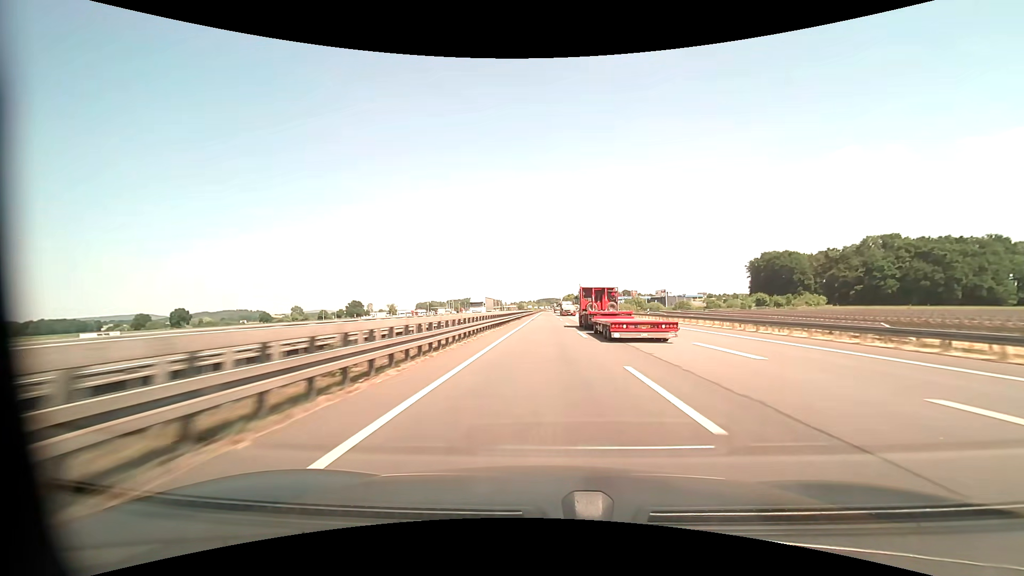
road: motorway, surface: asphalt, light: Day
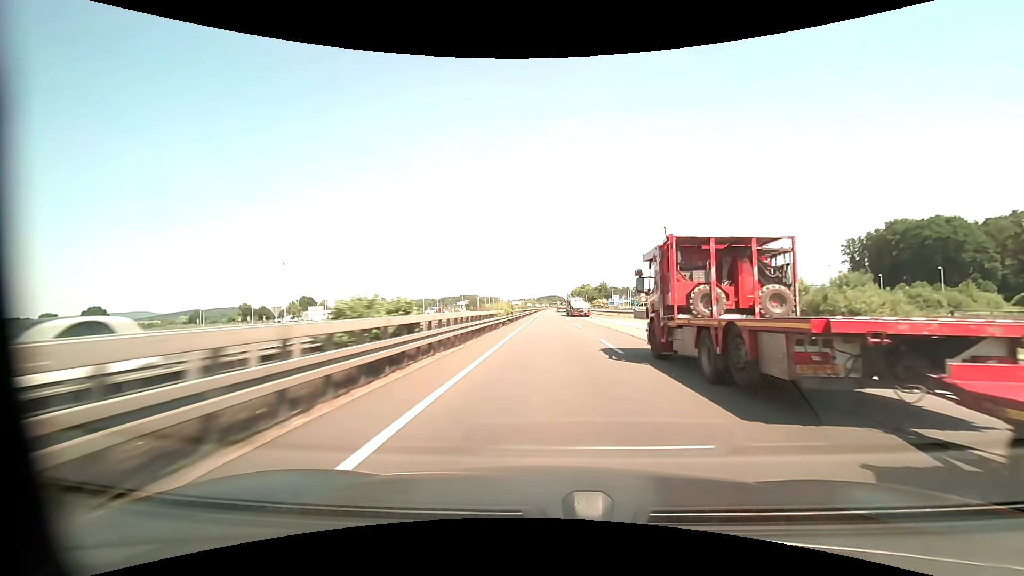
(-0.1, +99.2) m; 0°
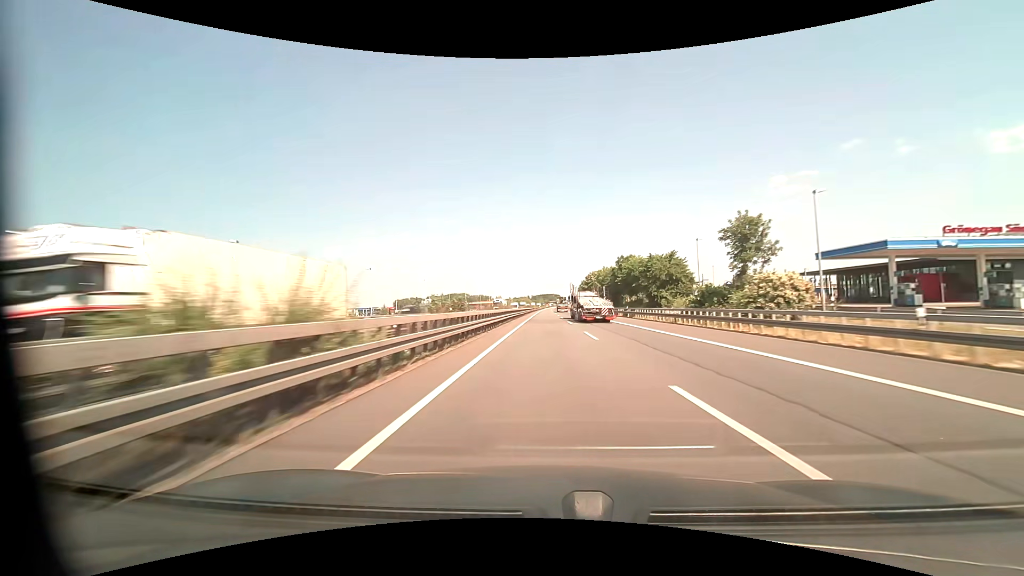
(+0.3, +102.0) m; 0°
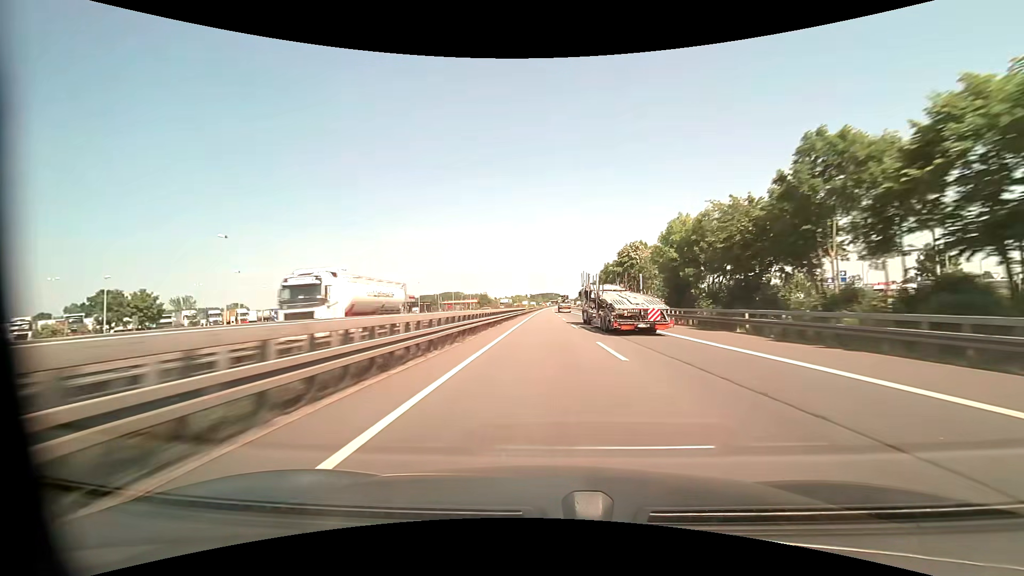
(-0.1, +61.7) m; 0°
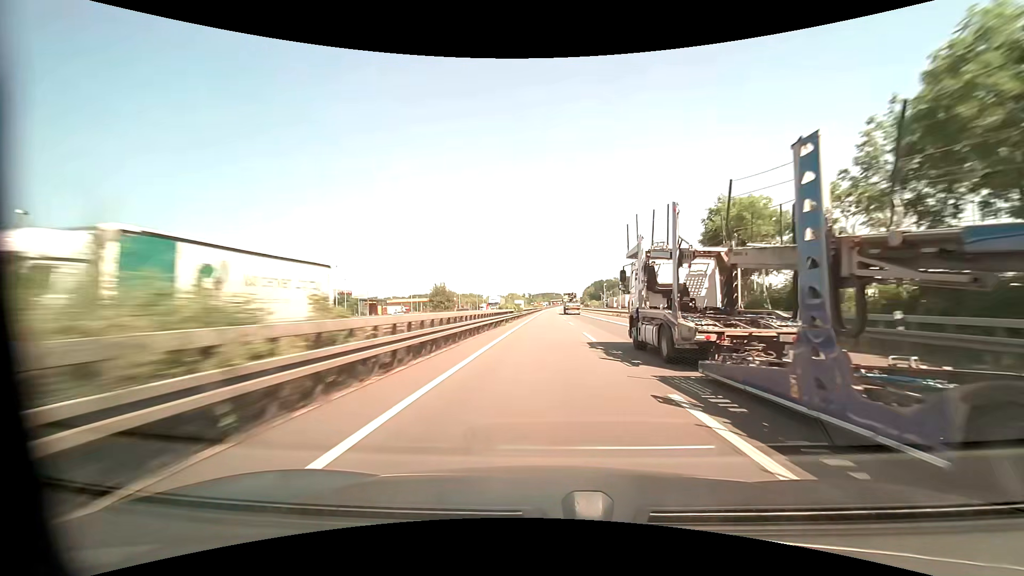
(0.0, +82.7) m; 0°
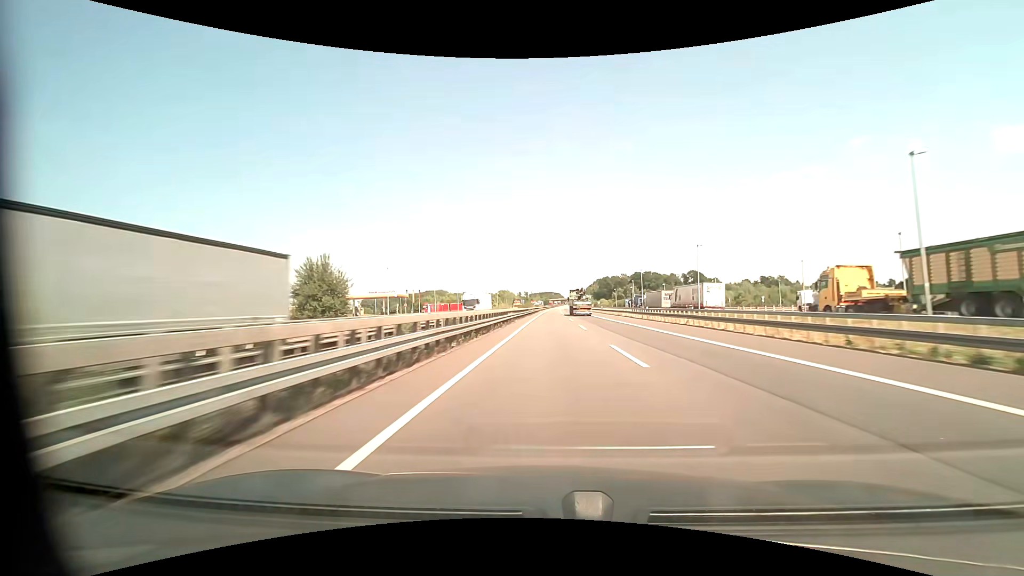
(0.0, +62.2) m; 0°
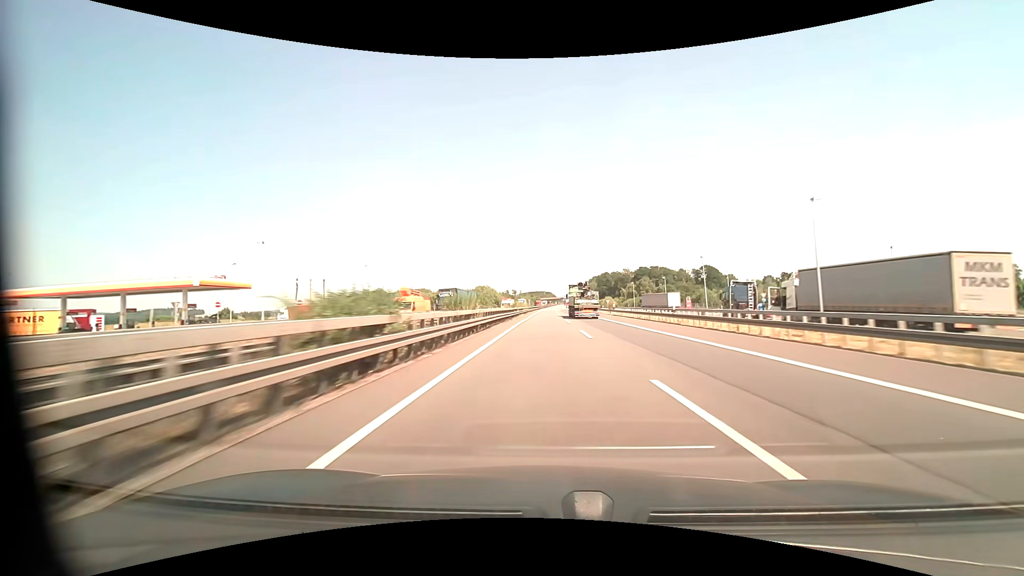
(+0.6, +62.2) m; +1°
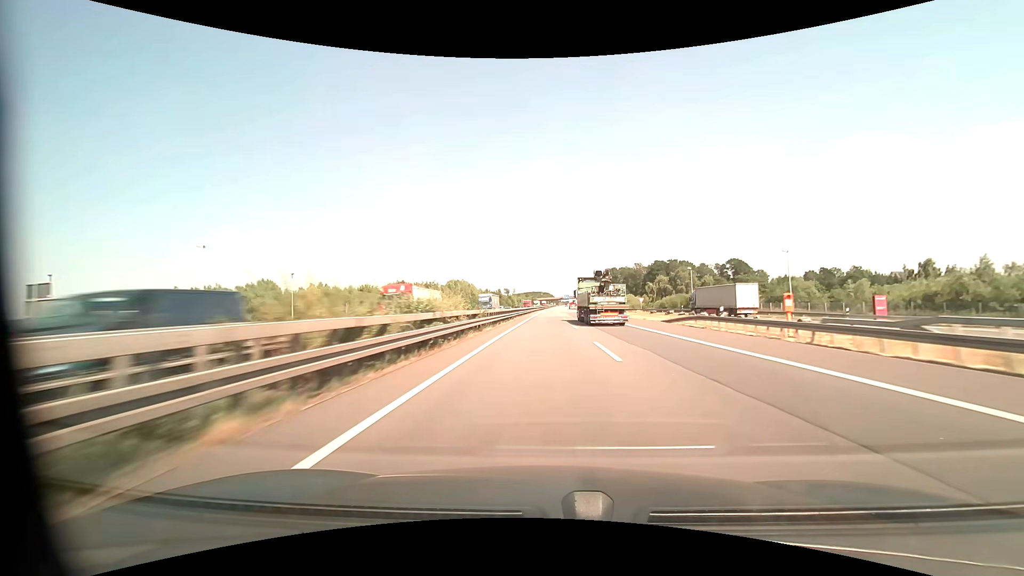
(+0.2, +62.2) m; 0°
(0, +10) (0, +20) (0, +30) (0, +40) (0, +50) (0, +60) (0, +70) (+1, +80) (+1, +90) (+1, +100) m
